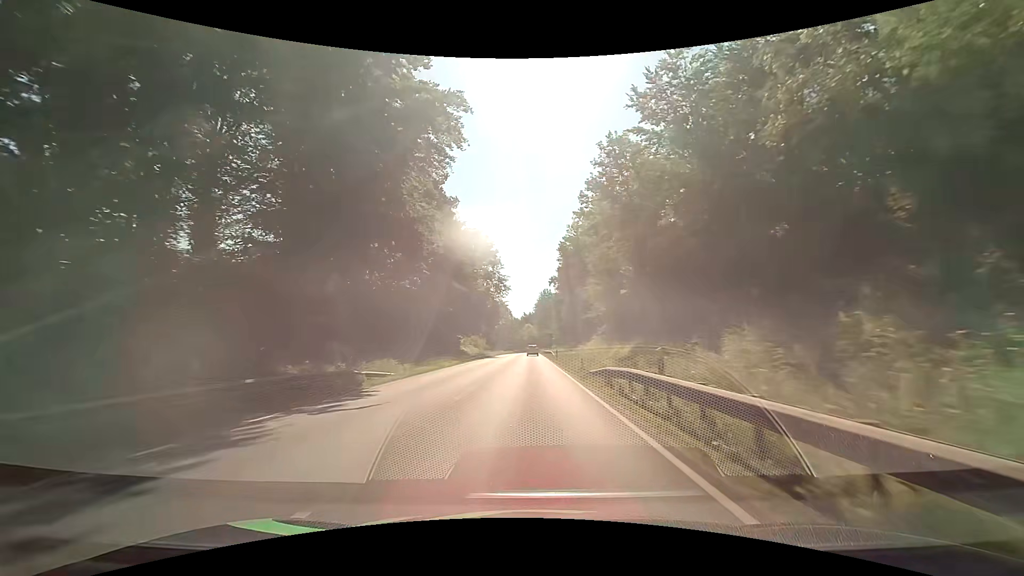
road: primary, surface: asphalt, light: Day
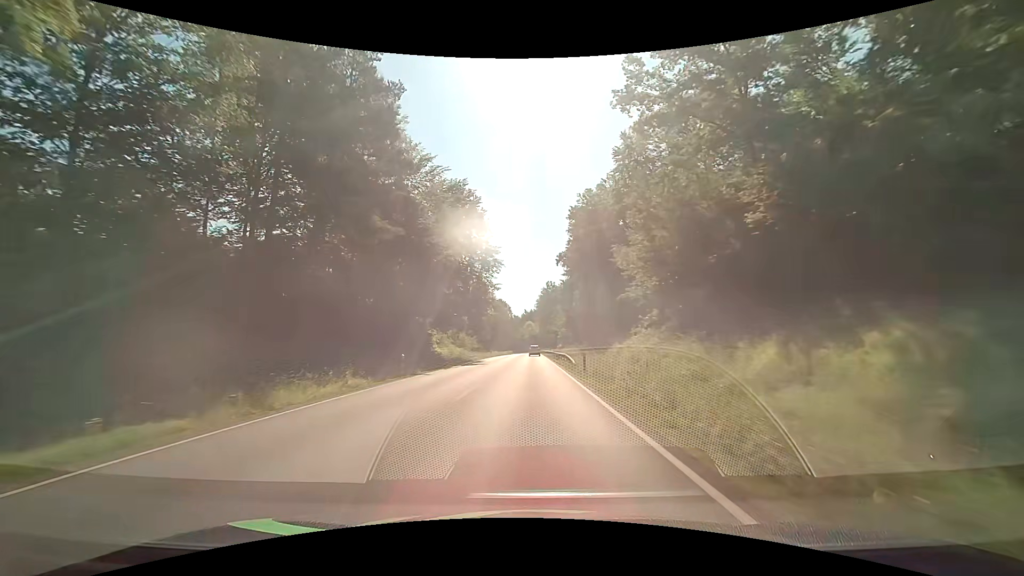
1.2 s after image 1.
(0.0, +24.2) m; 0°
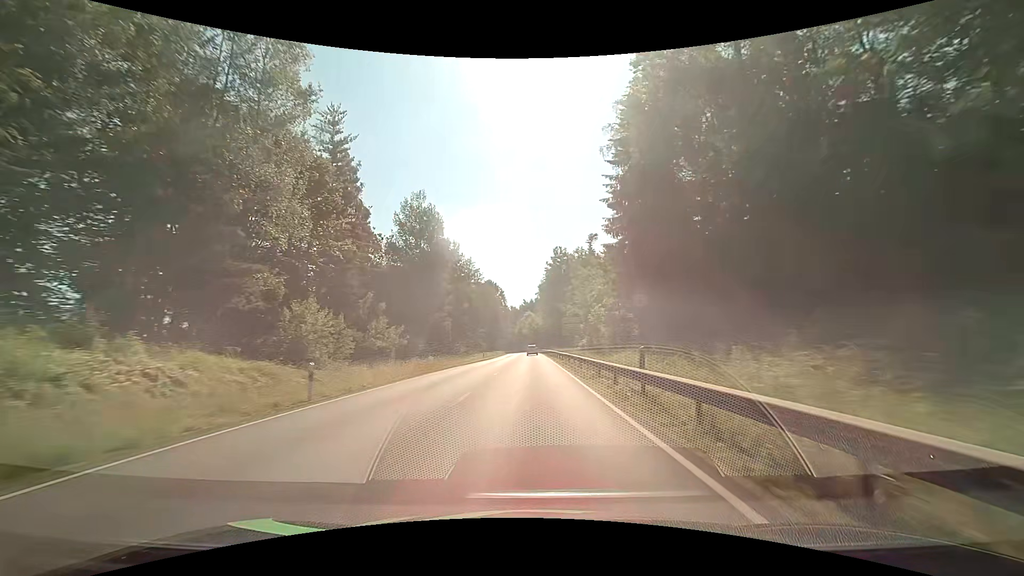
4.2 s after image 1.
(+0.4, +61.2) m; 0°
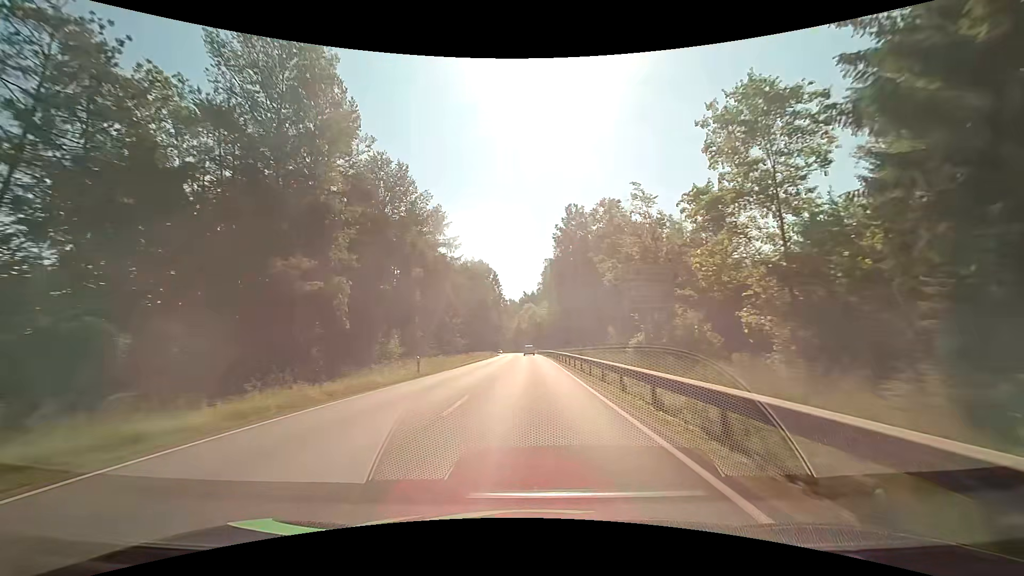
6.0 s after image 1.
(0.0, +37.4) m; 0°
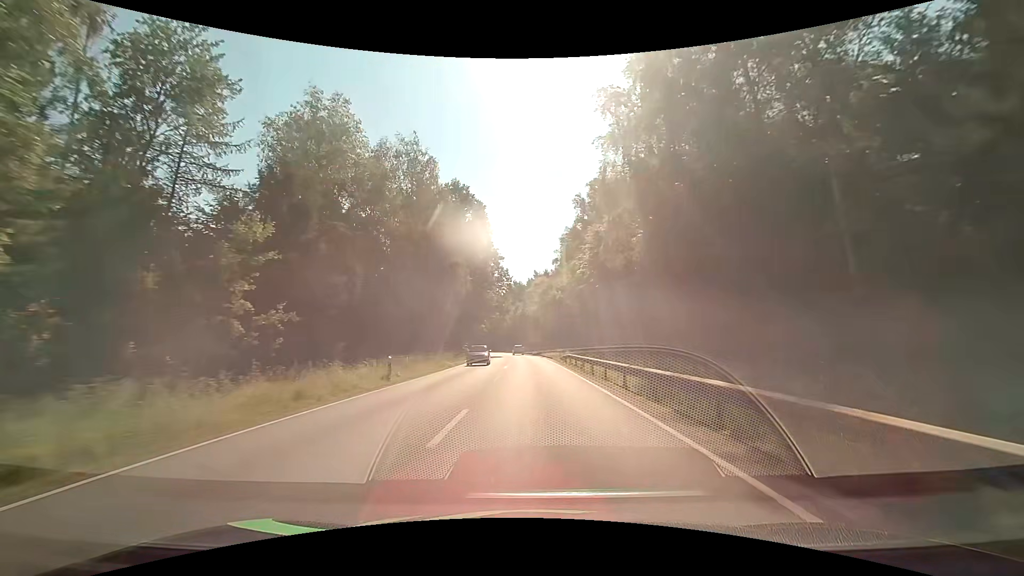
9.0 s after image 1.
(-0.2, +63.1) m; -1°
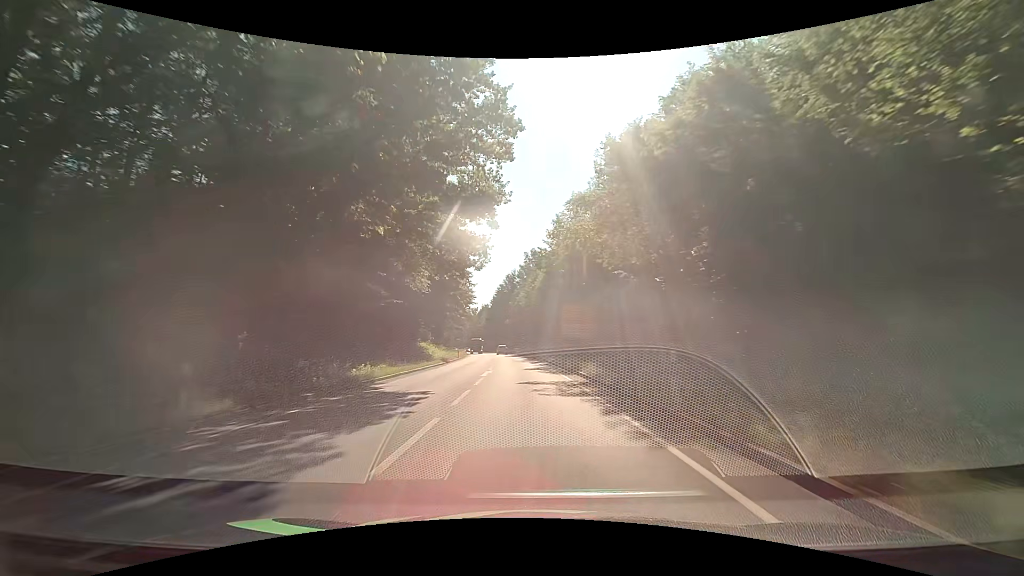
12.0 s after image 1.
(-0.5, +61.9) m; -2°
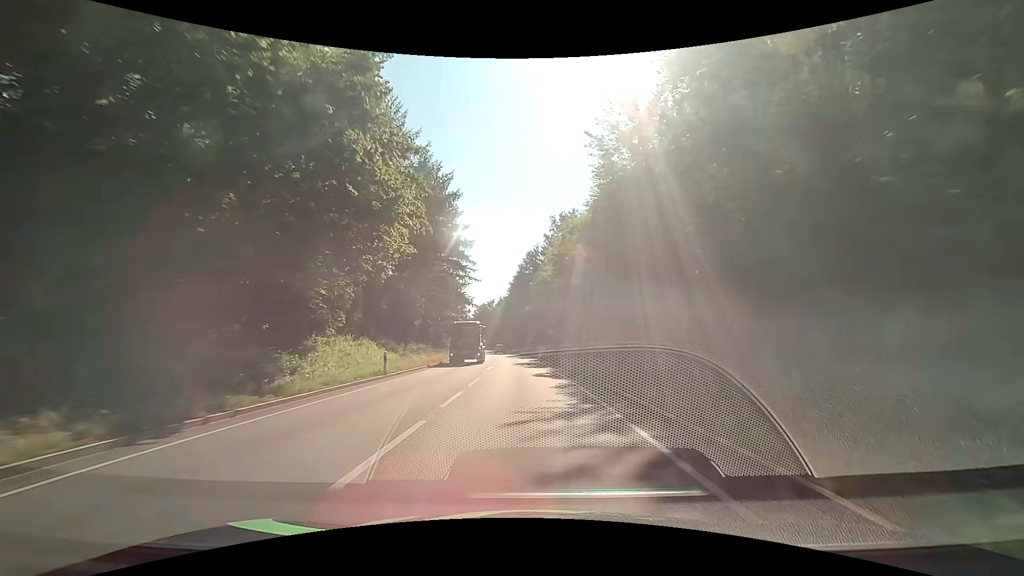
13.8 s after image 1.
(-0.7, +36.5) m; -3°
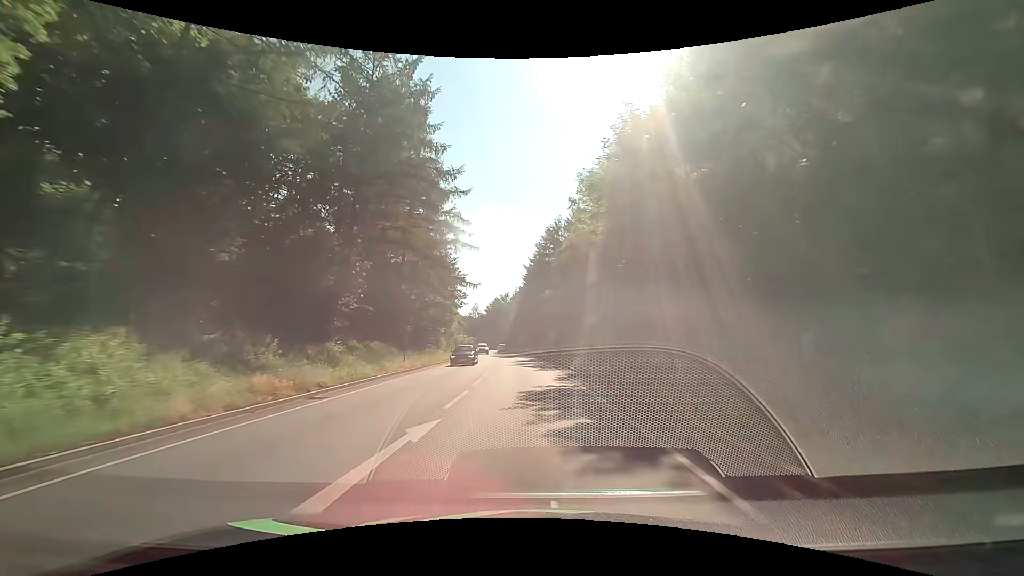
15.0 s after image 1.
(-0.4, +24.3) m; -2°
(0, +10) (0, +20) (-1, +30) (-1, +40) (-2, +50) (-3, +60) (-3, +70) (-4, +80) (-5, +90) (-6, +100) m
